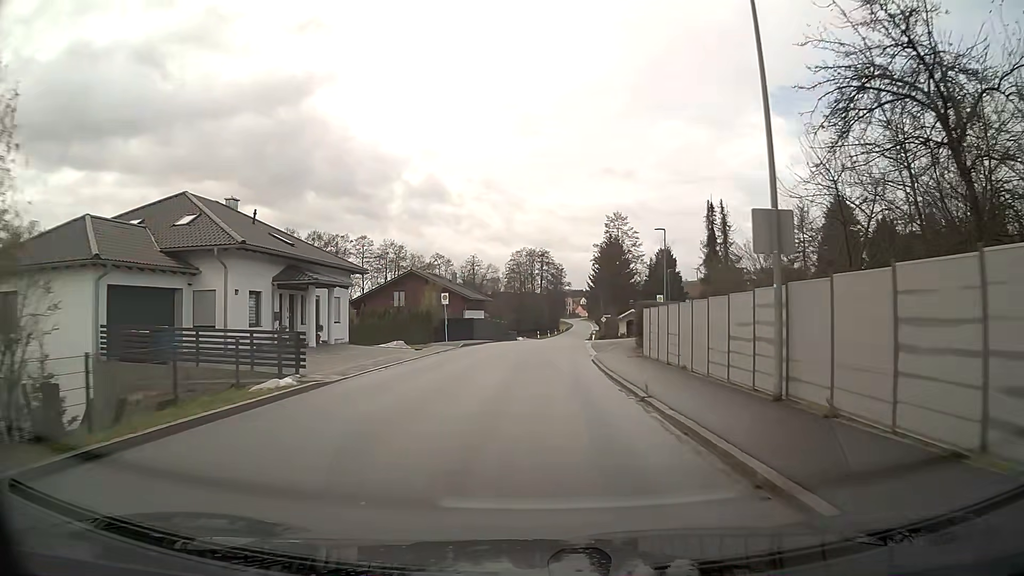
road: secondary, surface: asphalt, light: Day
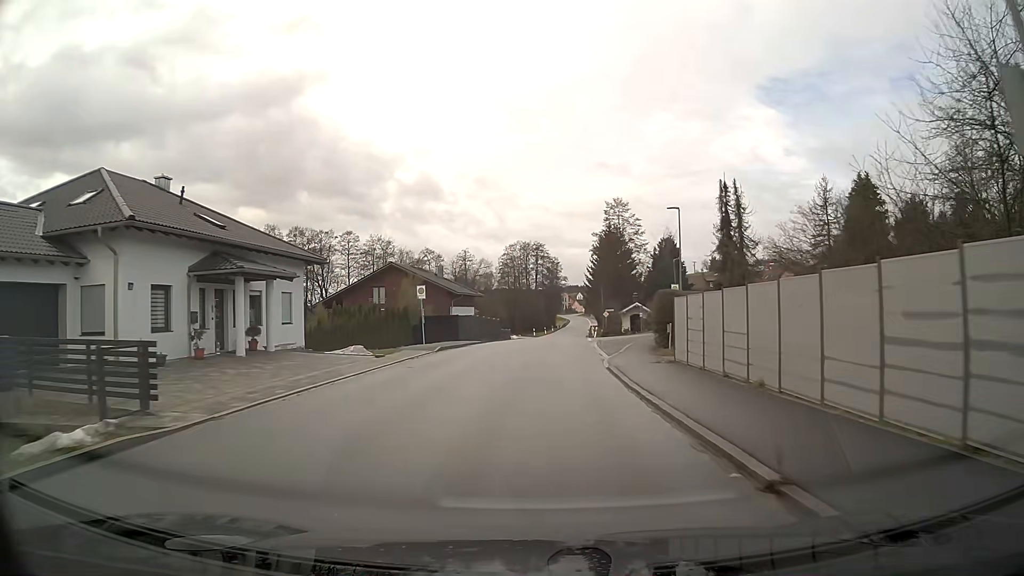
(0.0, +7.0) m; +1°
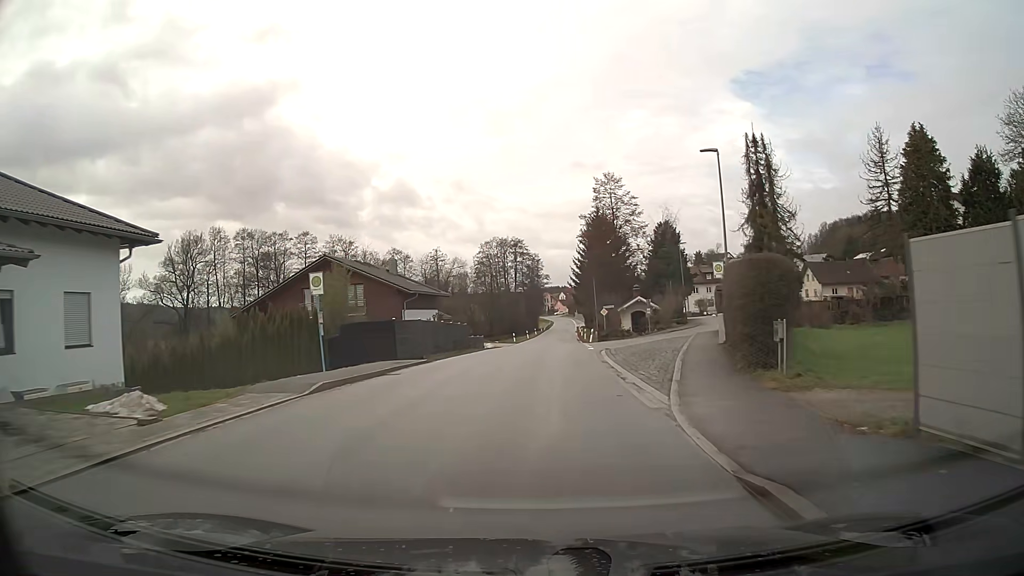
(+0.2, +14.2) m; +2°
(0, +10) (0, +20) (+1, +30) (+1, +40) (+1, +50) (+2, +60) (+2, +70) (+3, +80) (+3, +90) (+4, +100) m
